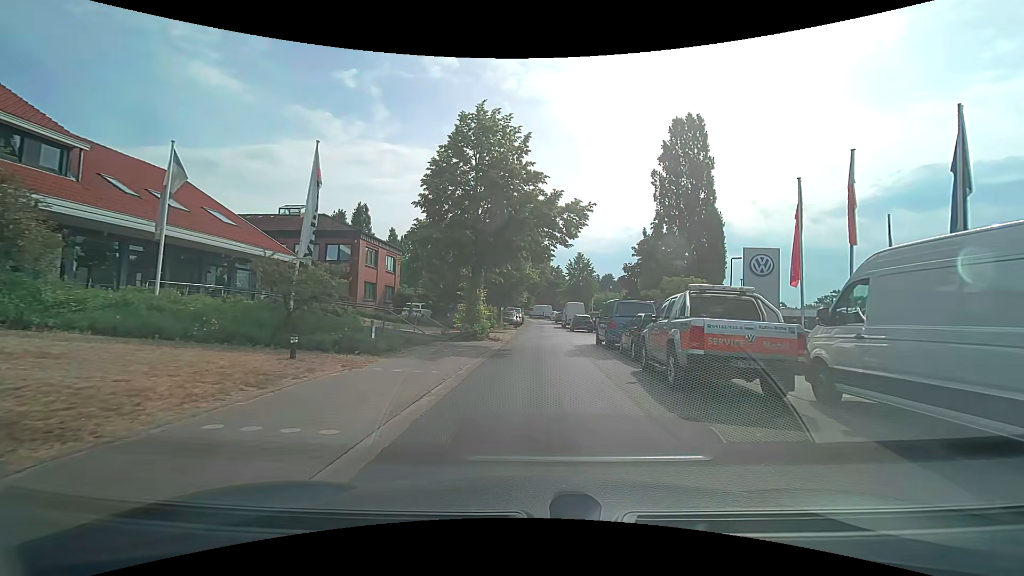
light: Day
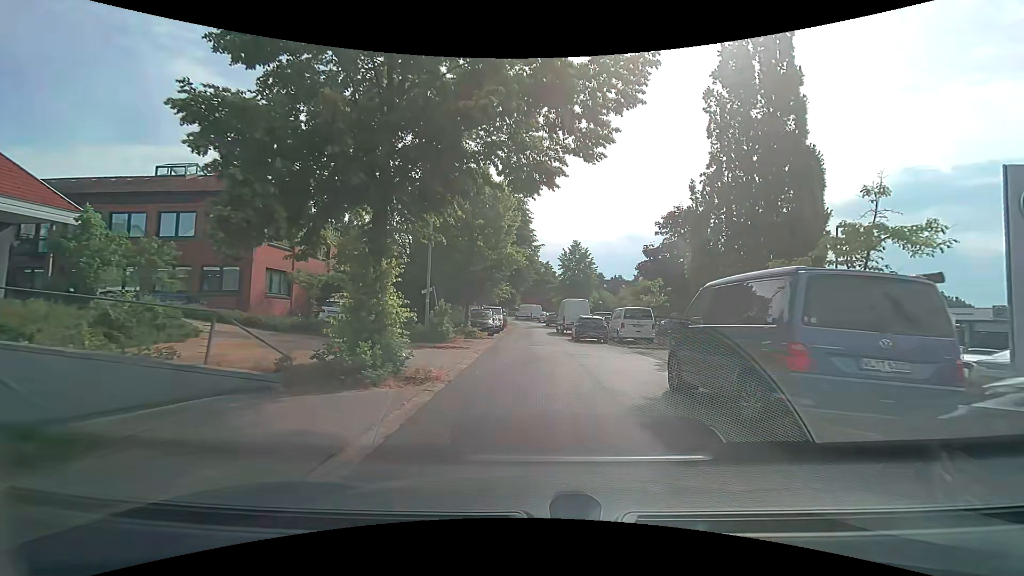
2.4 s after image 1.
(+0.1, +14.3) m; +1°
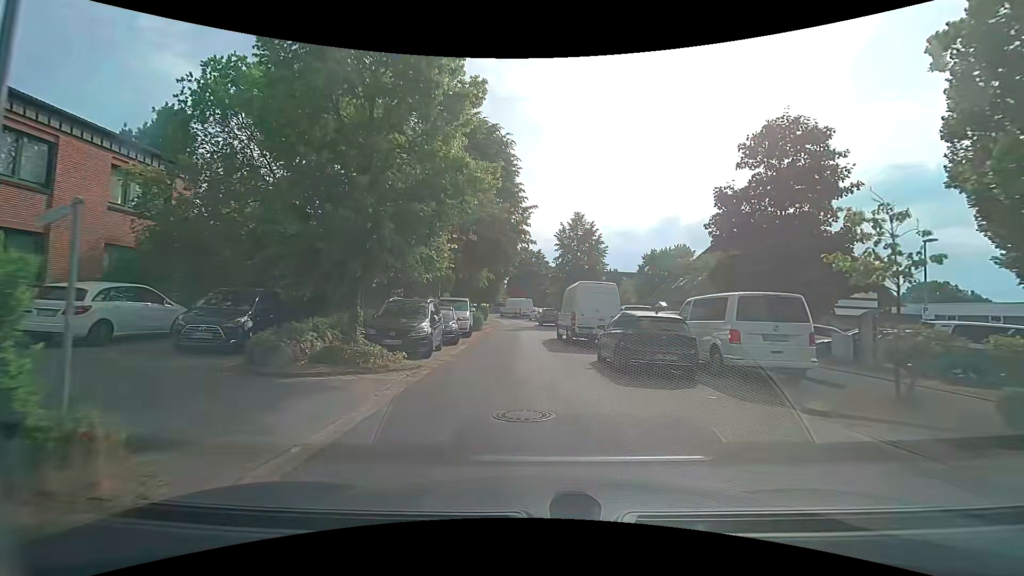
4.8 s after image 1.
(+0.2, +16.0) m; 0°
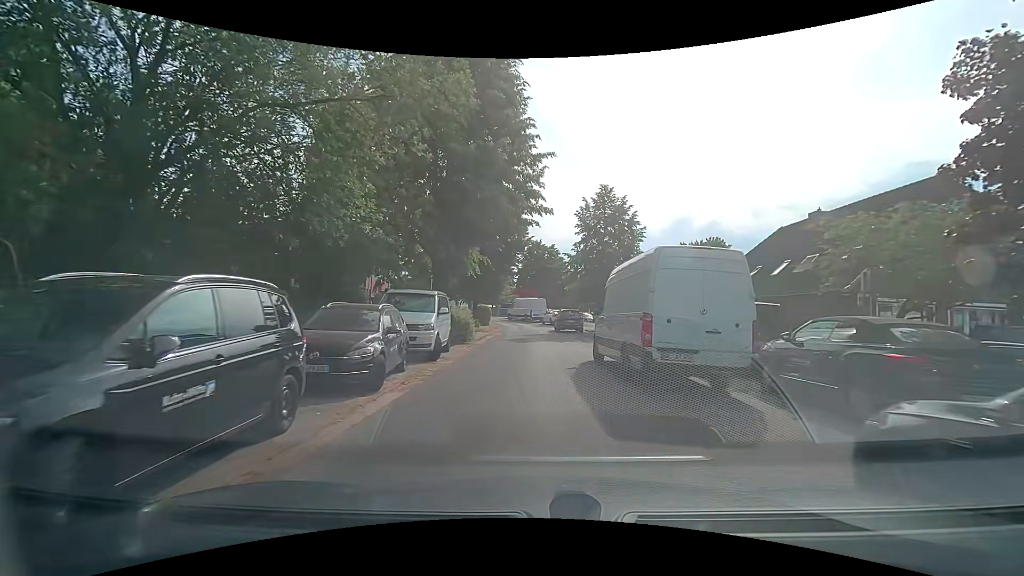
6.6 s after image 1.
(+0.1, +11.1) m; 0°
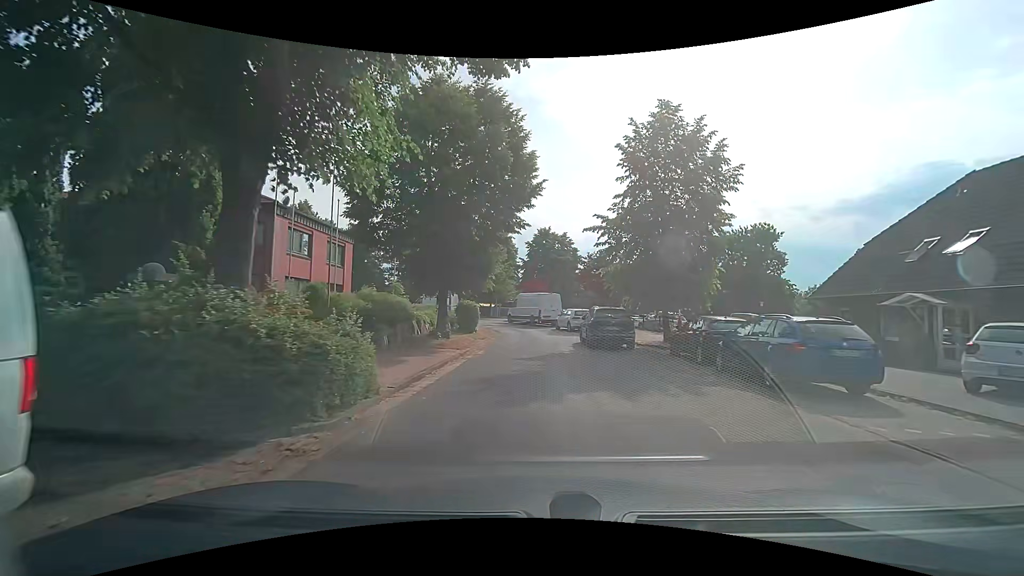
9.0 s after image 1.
(-0.1, +15.2) m; -1°
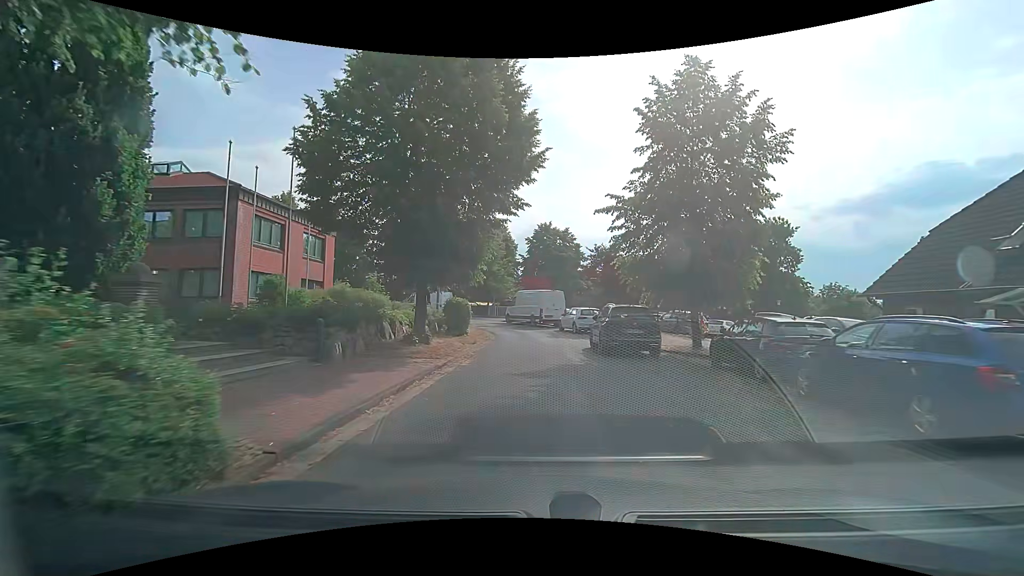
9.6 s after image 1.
(0.0, +3.9) m; +1°
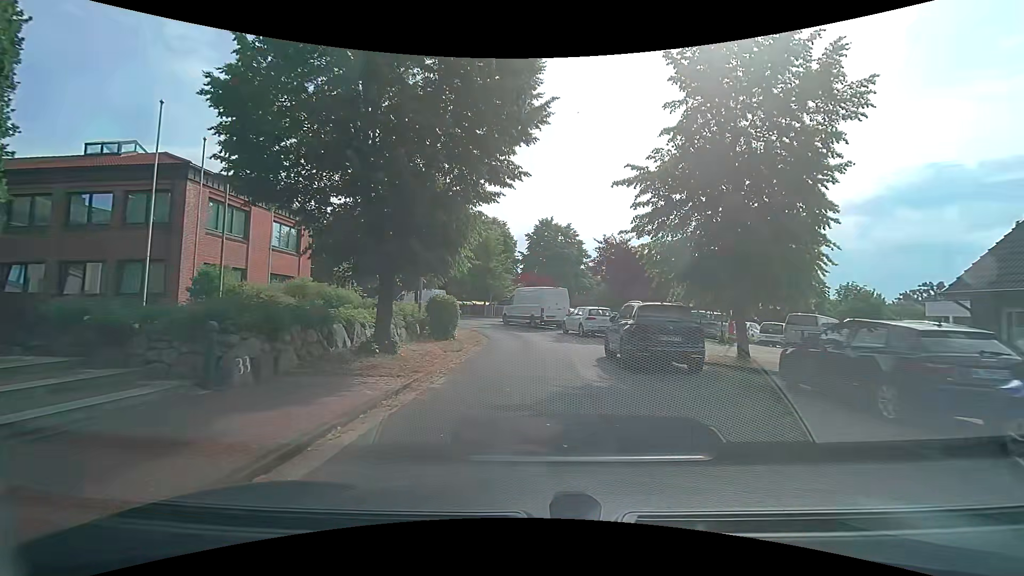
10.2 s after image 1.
(-0.1, +3.9) m; 0°
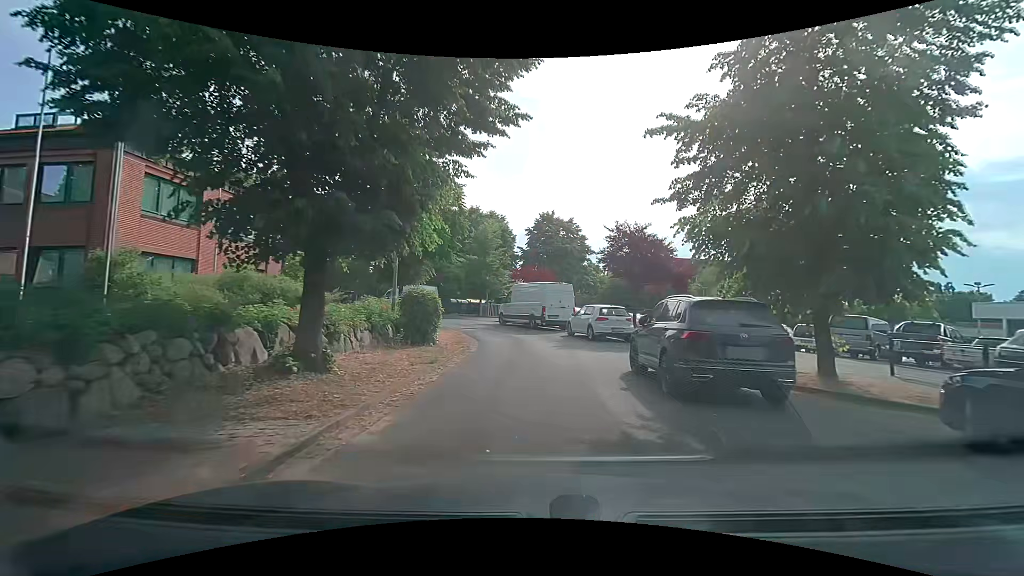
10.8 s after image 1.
(-0.1, +3.9) m; -1°
(0, +10) (0, +20) (-3, +30) (-9, +38) (-17, +43) (-26, +46) (-36, +47) (-46, +47) (-56, +47) (-66, +48) m
